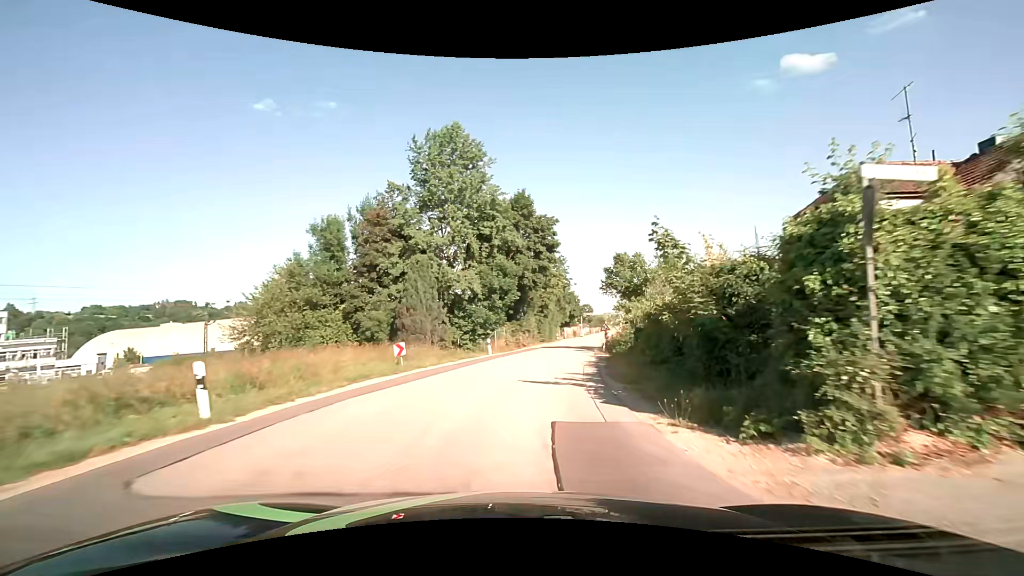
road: unclassified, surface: asphalt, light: Day
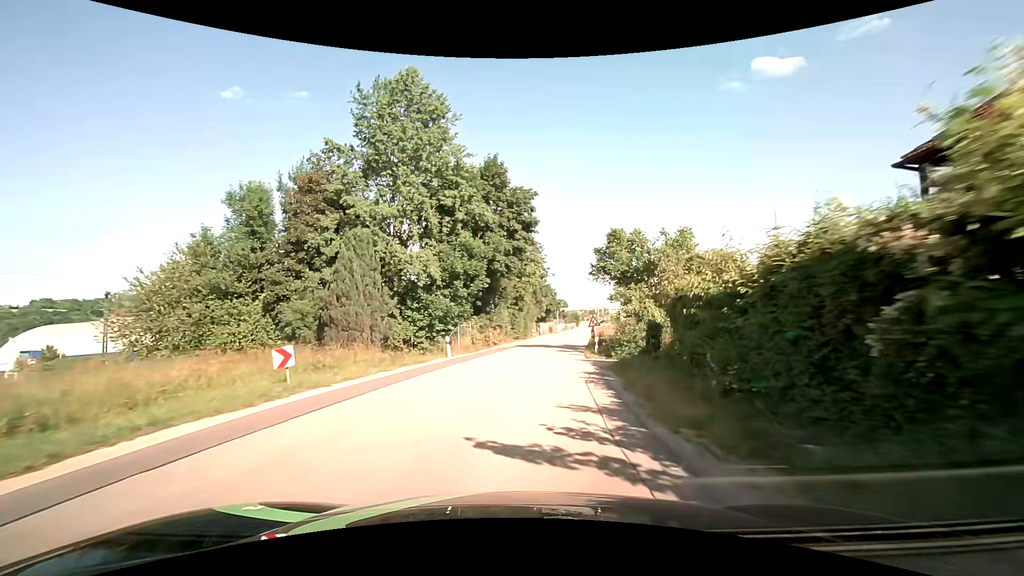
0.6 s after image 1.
(+0.3, +7.9) m; +4°
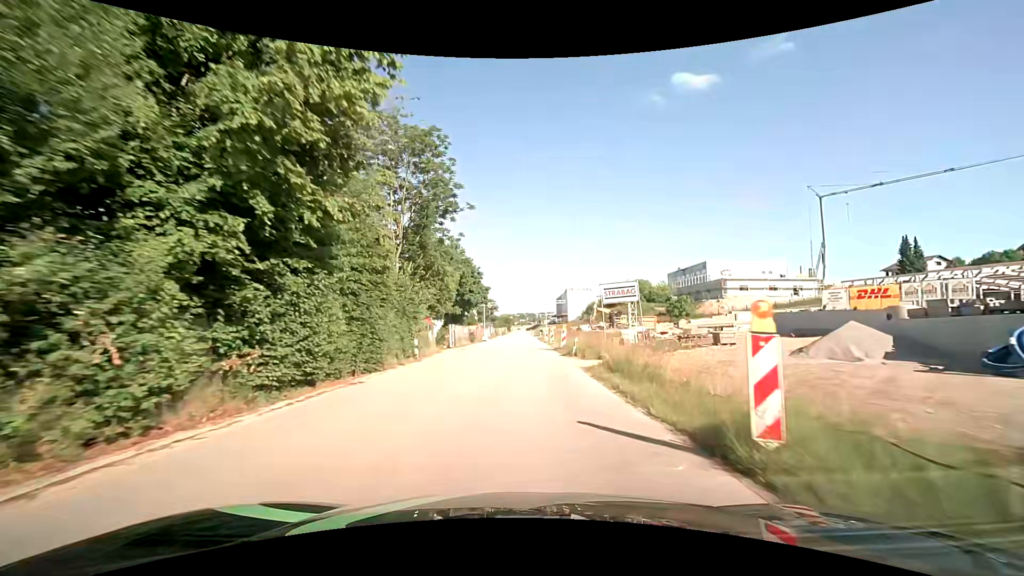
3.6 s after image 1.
(+3.1, +39.7) m; +8°
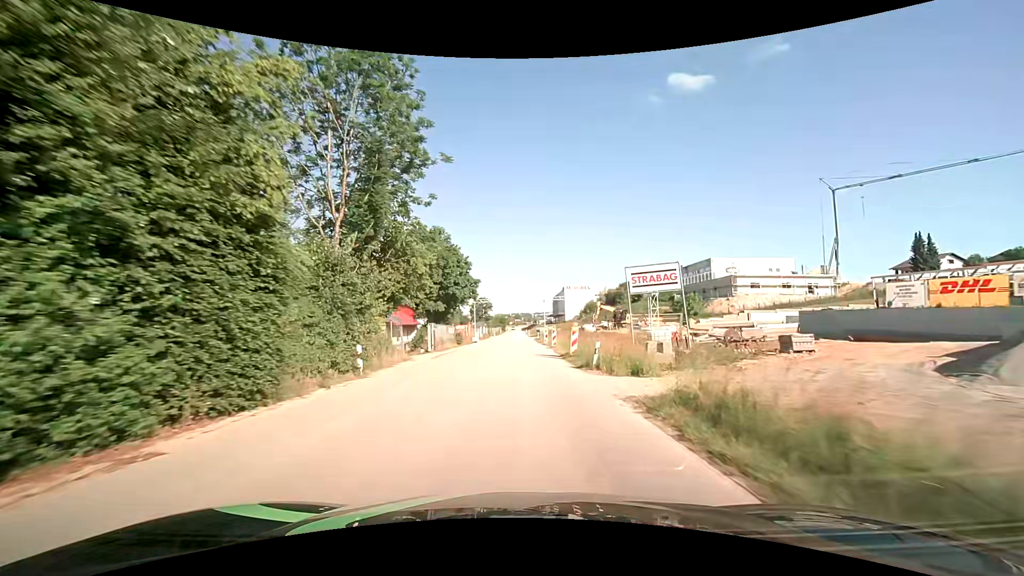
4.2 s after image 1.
(0.0, +8.2) m; 0°
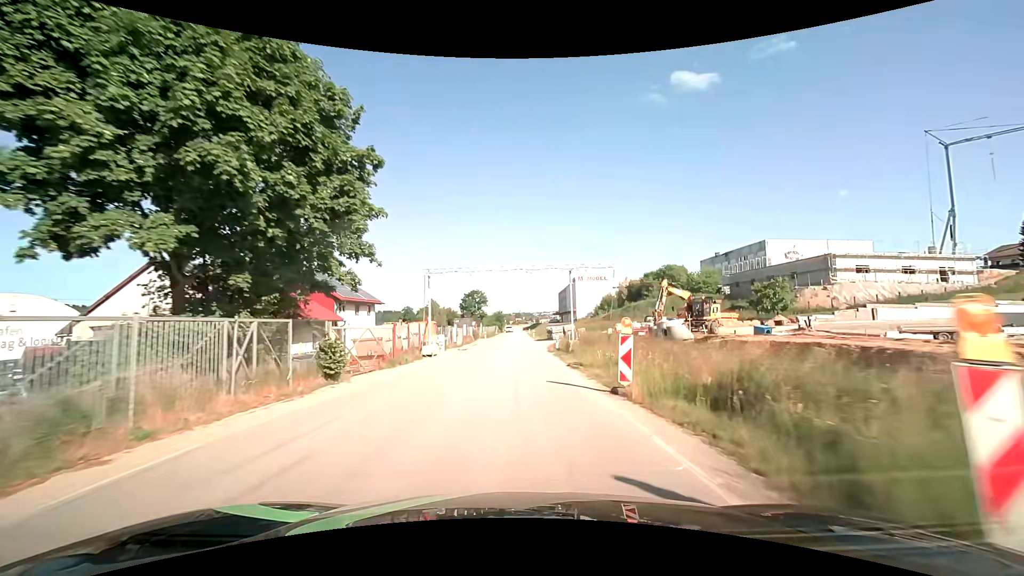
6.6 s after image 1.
(+0.2, +33.1) m; 0°
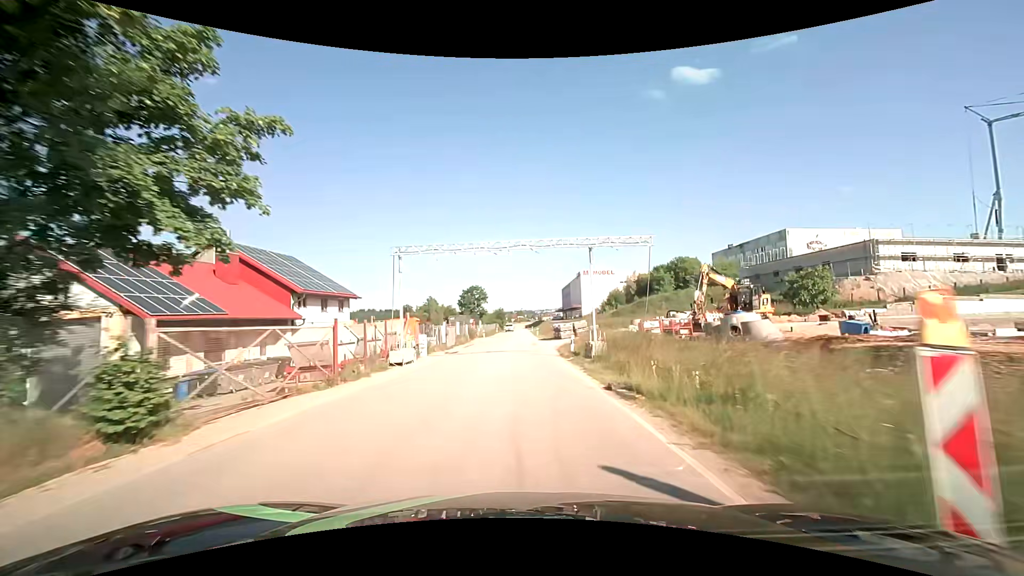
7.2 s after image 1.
(0.0, +8.3) m; 0°
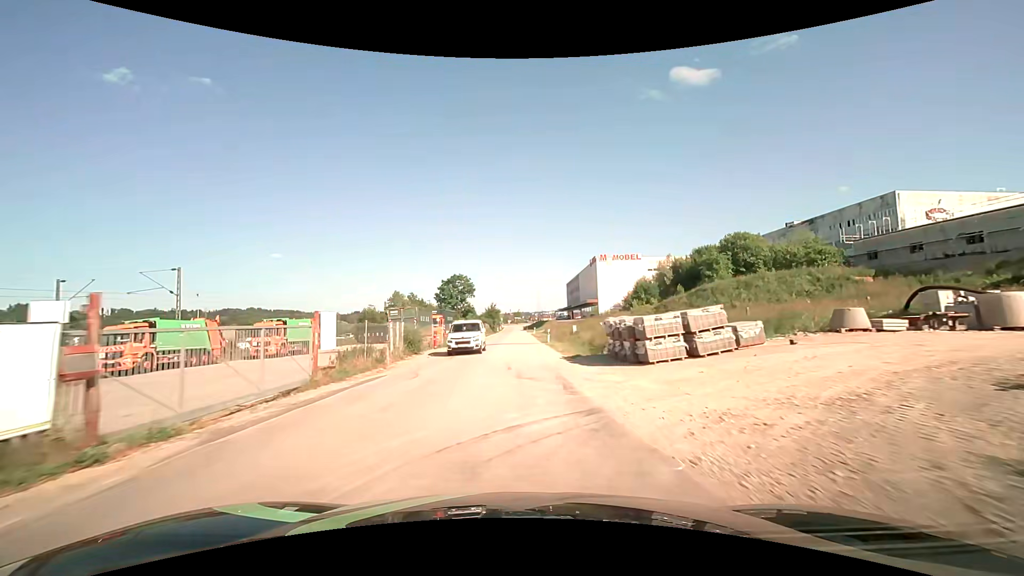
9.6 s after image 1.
(-0.2, +33.2) m; 0°
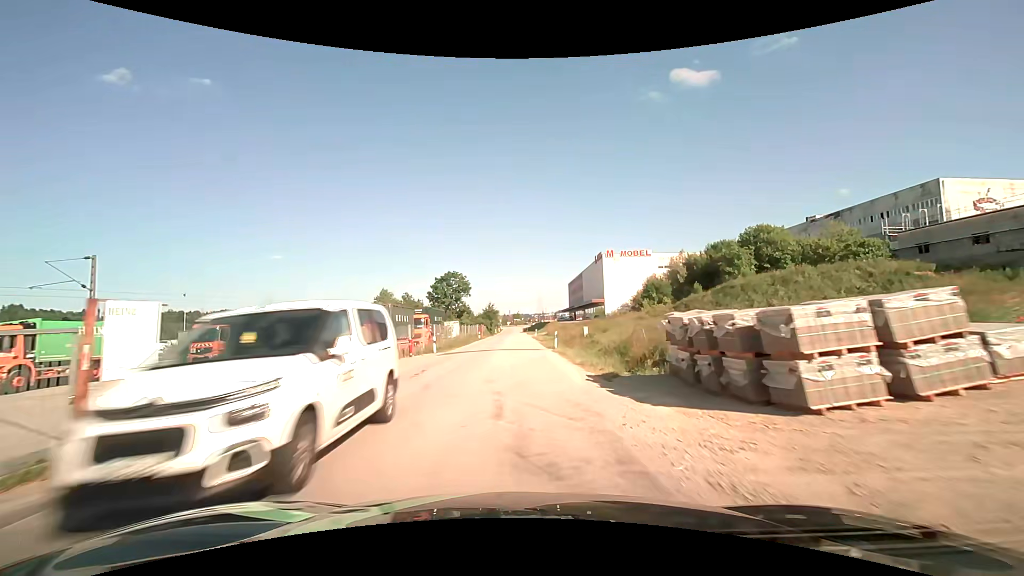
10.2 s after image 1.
(0.0, +8.3) m; 0°
(0, +10) (0, +20) (0, +30) (0, +40) (0, +50) (0, +60) (0, +70) (0, +80) (0, +90) (0, +100) m
